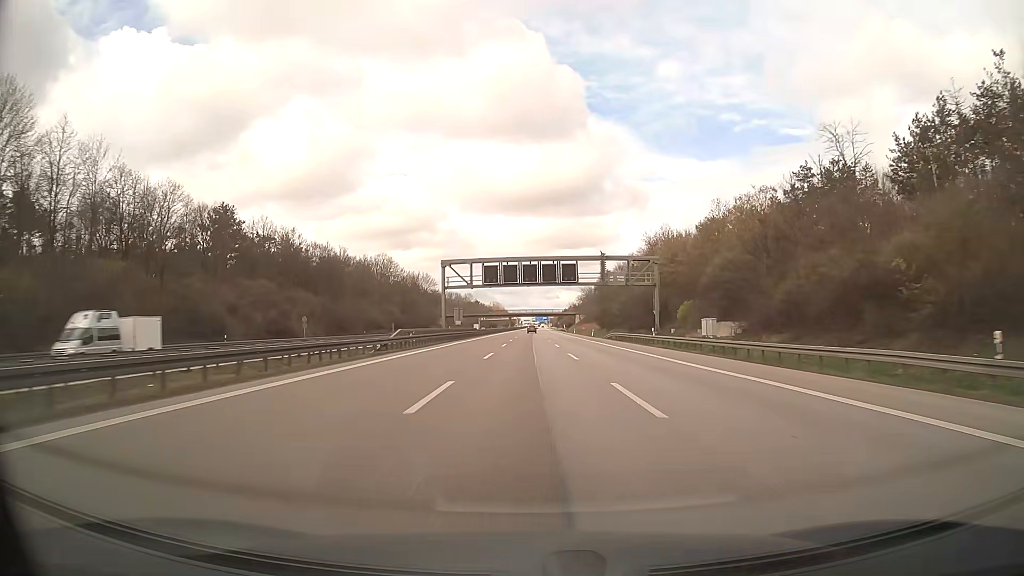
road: motorway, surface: asphalt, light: Day
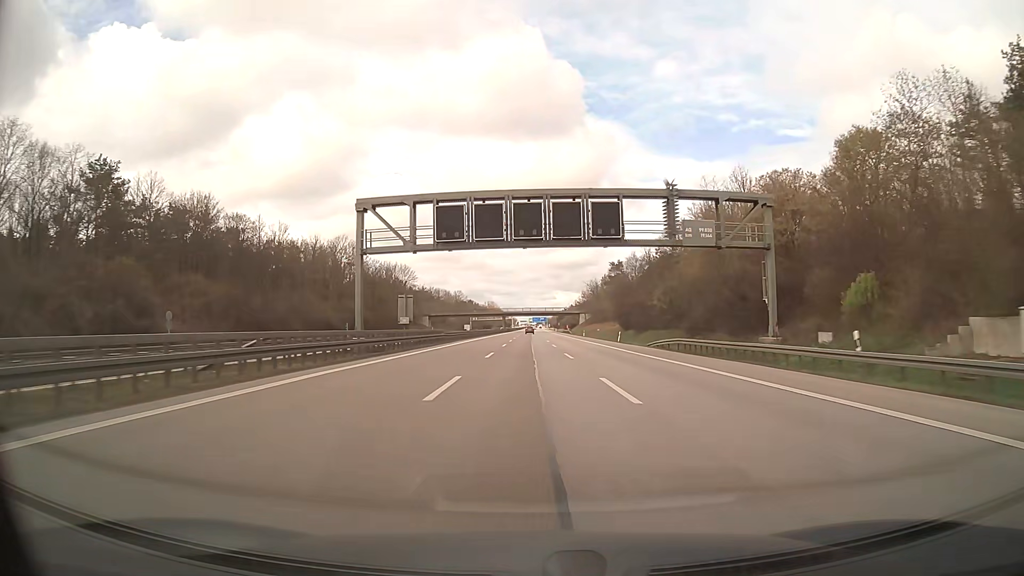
(+0.1, +33.9) m; 0°
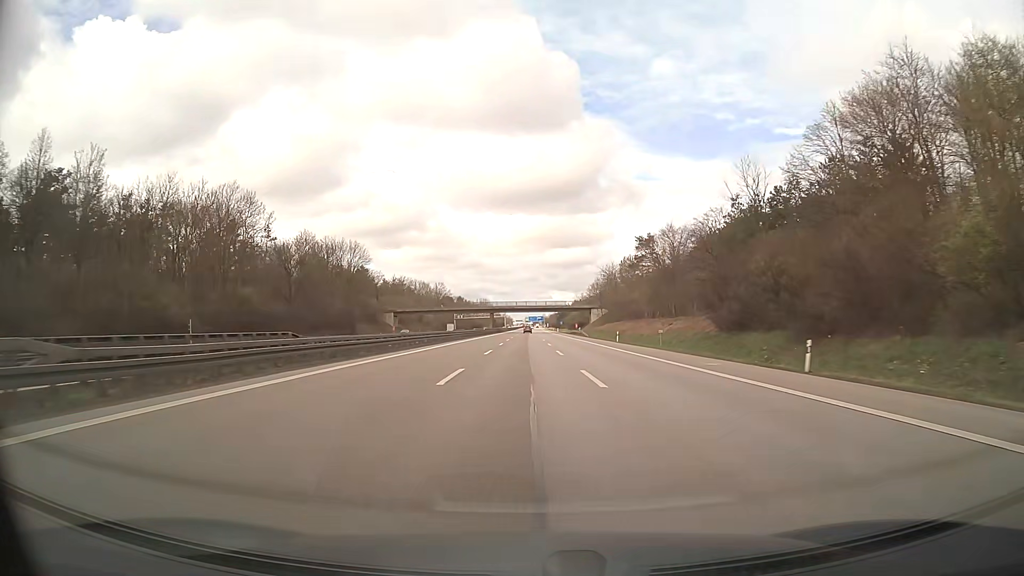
(+0.3, +50.9) m; 0°
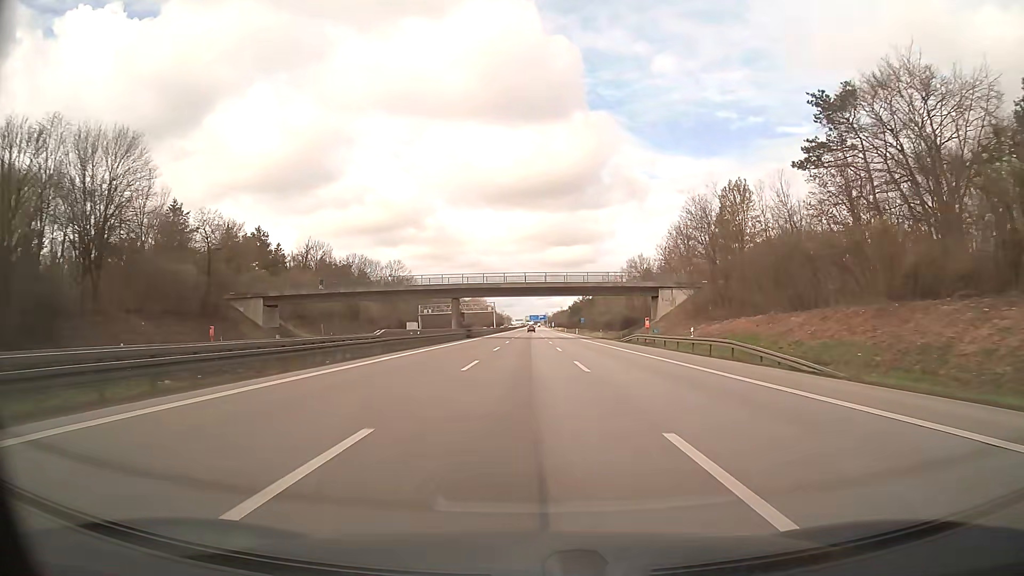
(0.0, +84.8) m; 0°
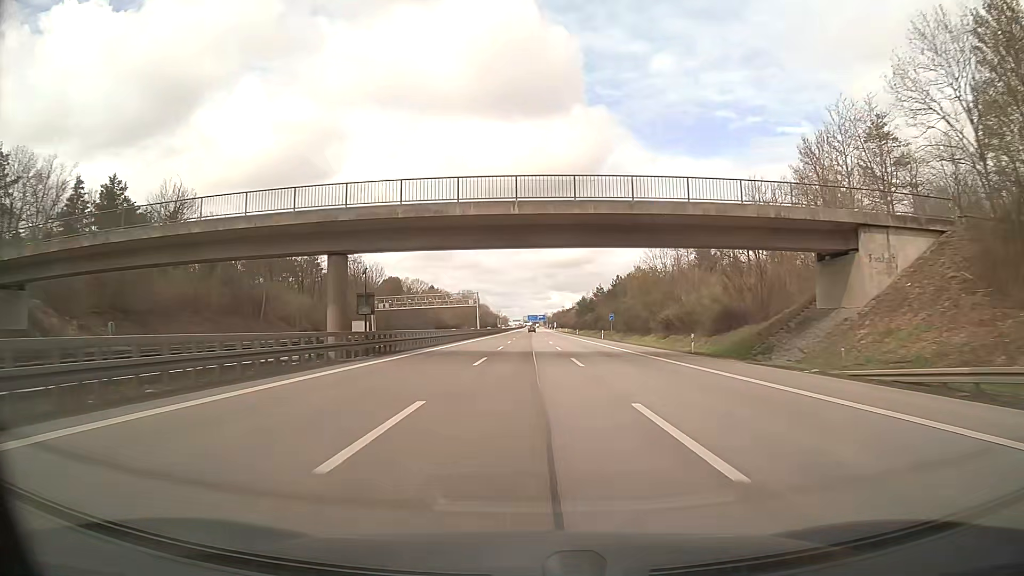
(+0.1, +50.8) m; 0°
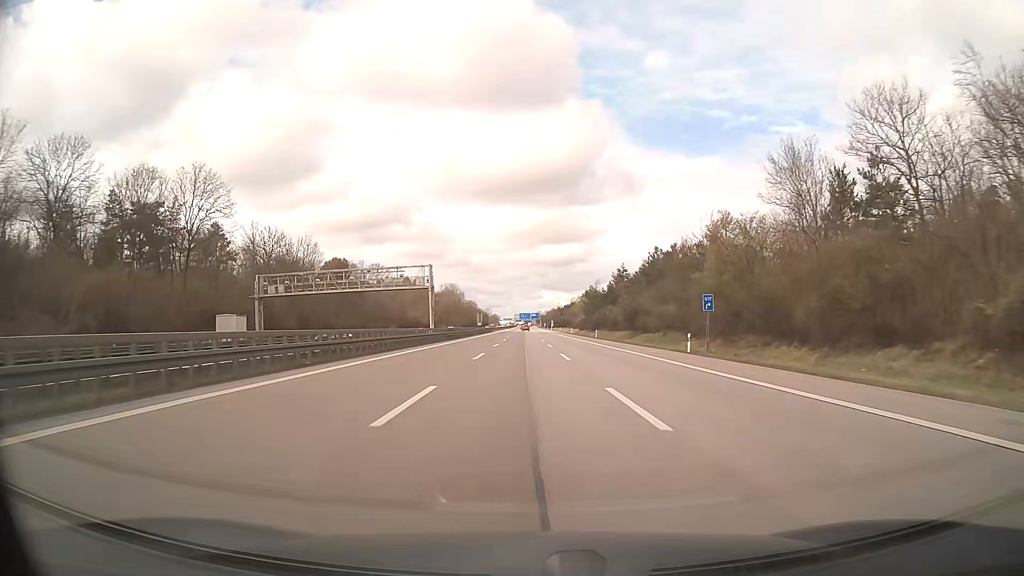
(+0.2, +50.8) m; +1°
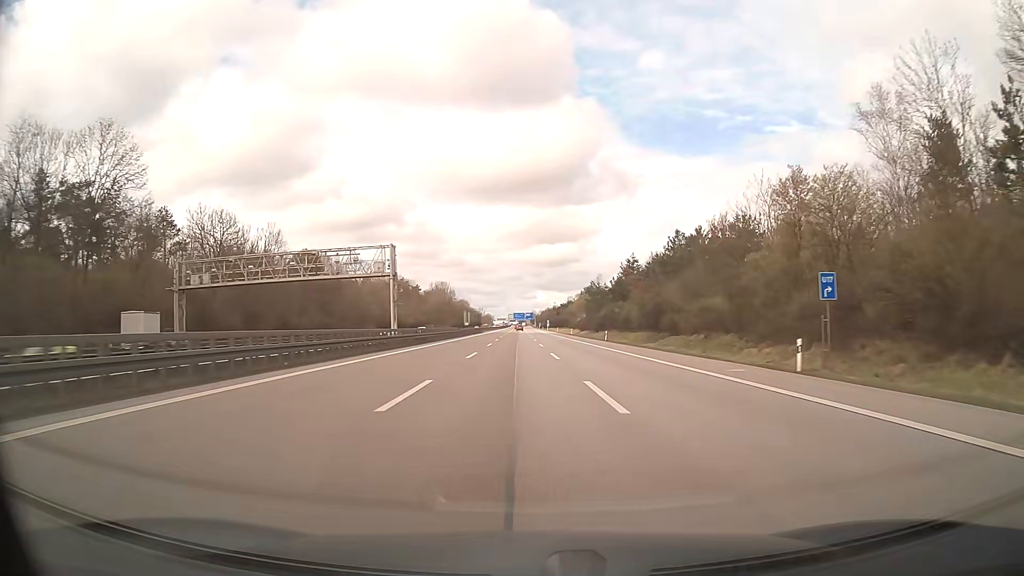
(+0.1, +16.9) m; 0°
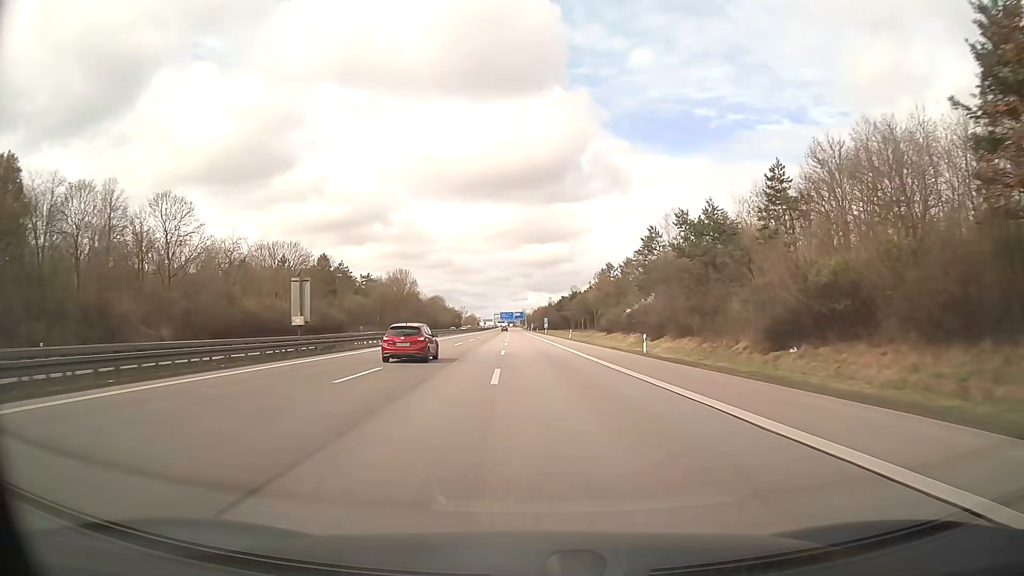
(+1.1, +84.6) m; +1°
(0, +10) (0, +20) (0, +30) (0, +40) (0, +50) (0, +60) (0, +70) (-1, +80) (-1, +90) (-1, +100) m
